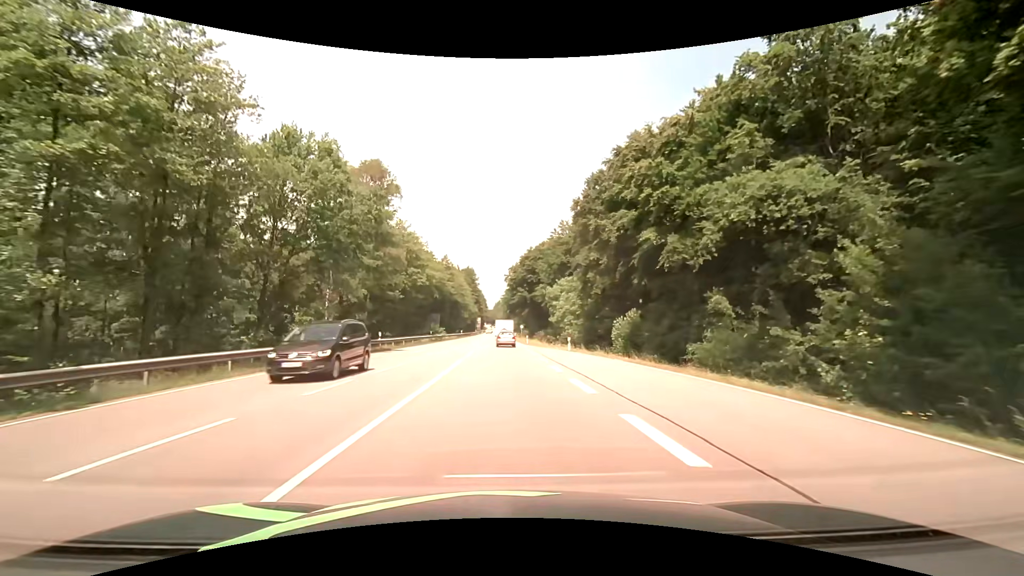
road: secondary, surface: asphalt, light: Day
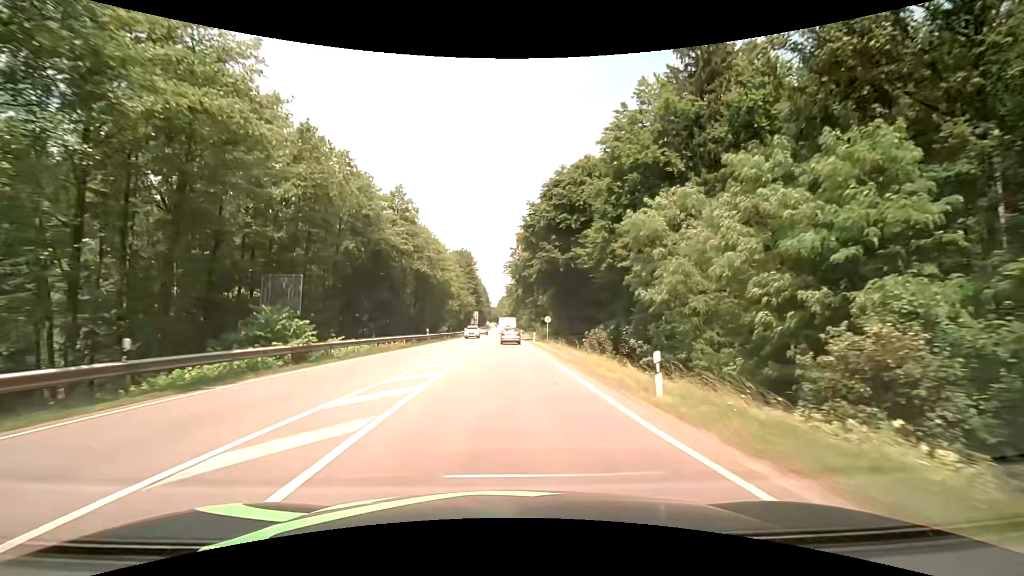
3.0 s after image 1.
(-0.4, +50.8) m; 0°
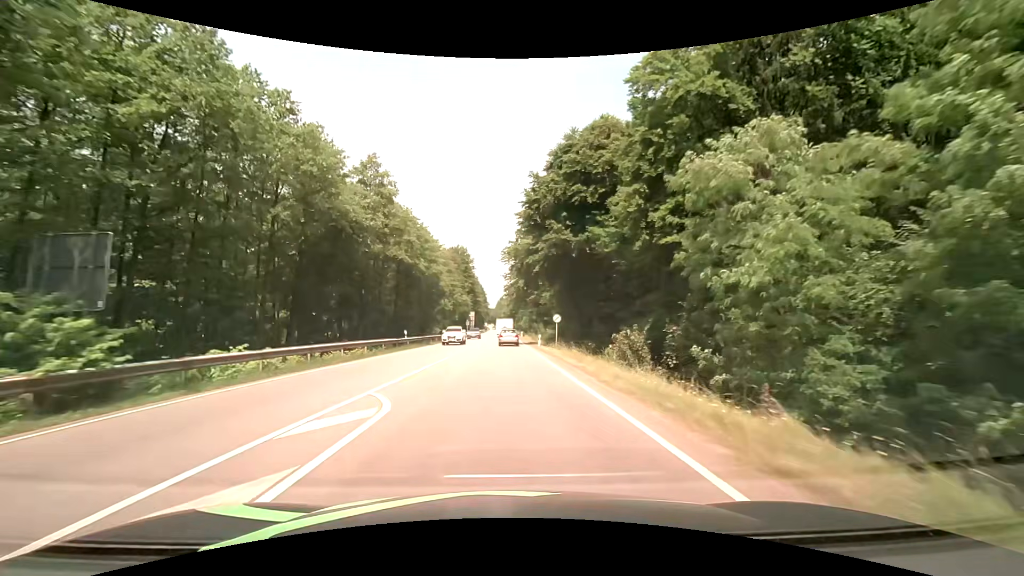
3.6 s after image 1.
(0.0, +10.5) m; 0°
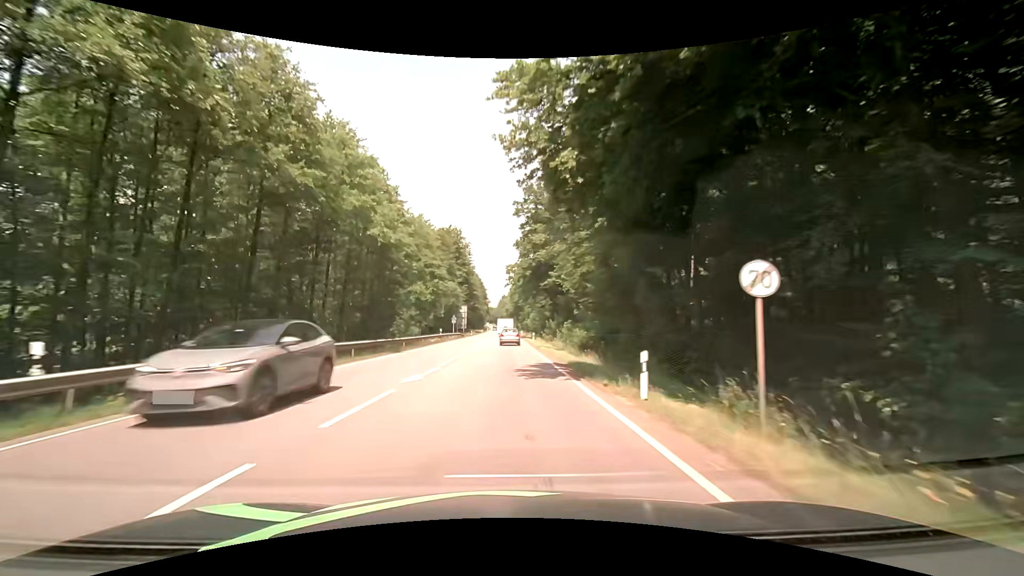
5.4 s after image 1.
(0.0, +32.0) m; 0°
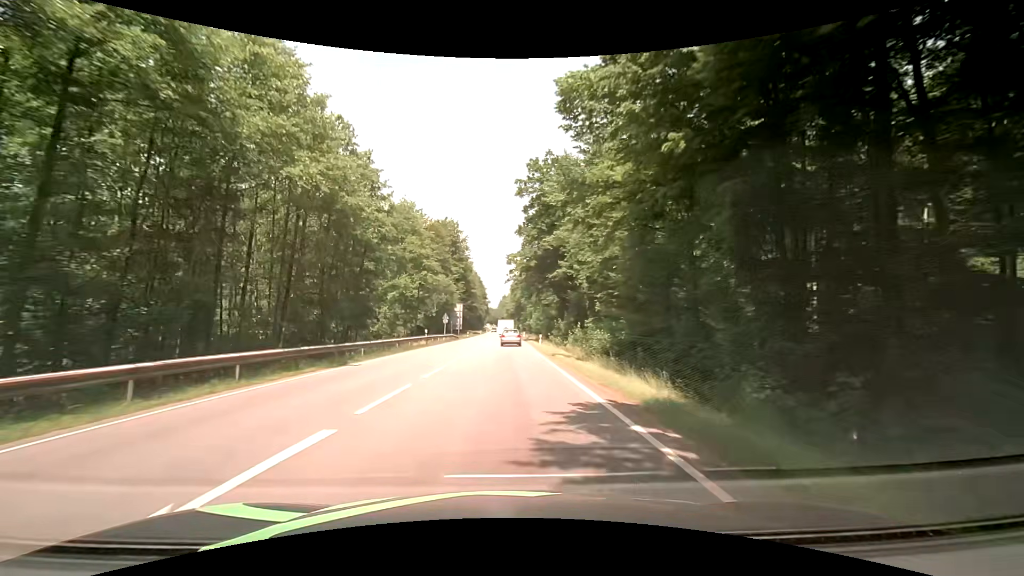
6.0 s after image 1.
(0.0, +10.9) m; 0°
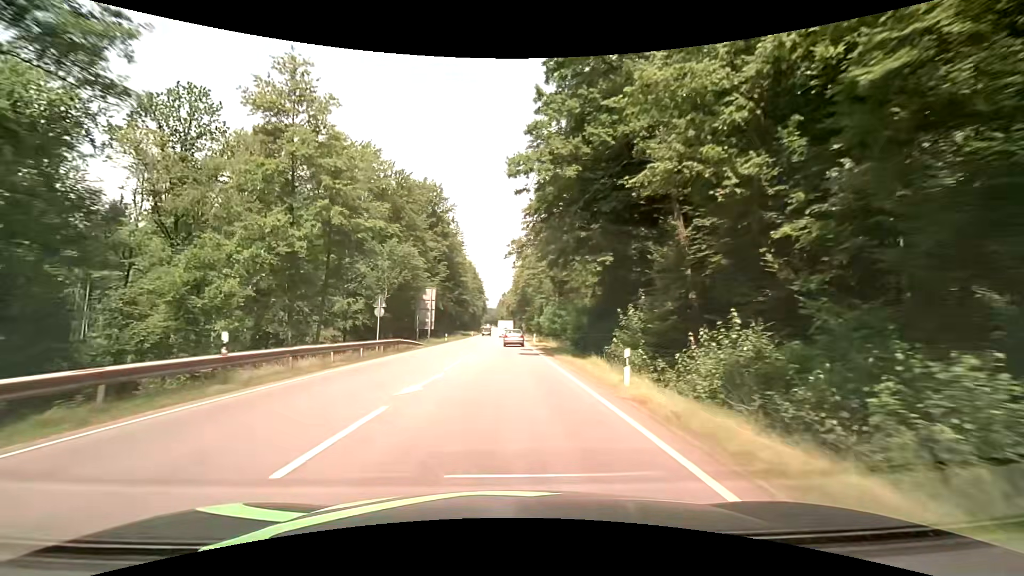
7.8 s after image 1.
(0.0, +33.5) m; 0°
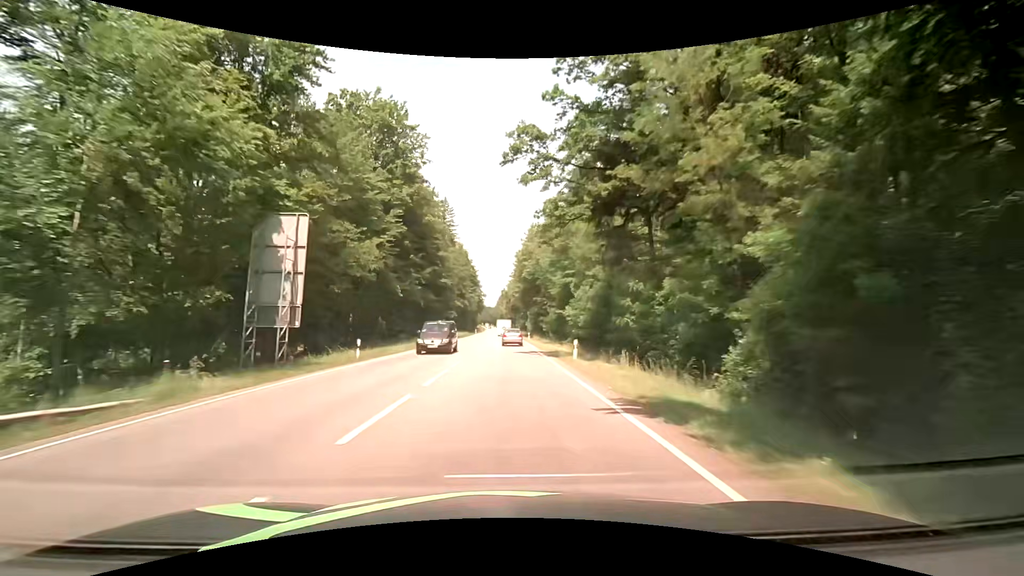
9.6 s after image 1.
(-0.1, +34.8) m; -1°
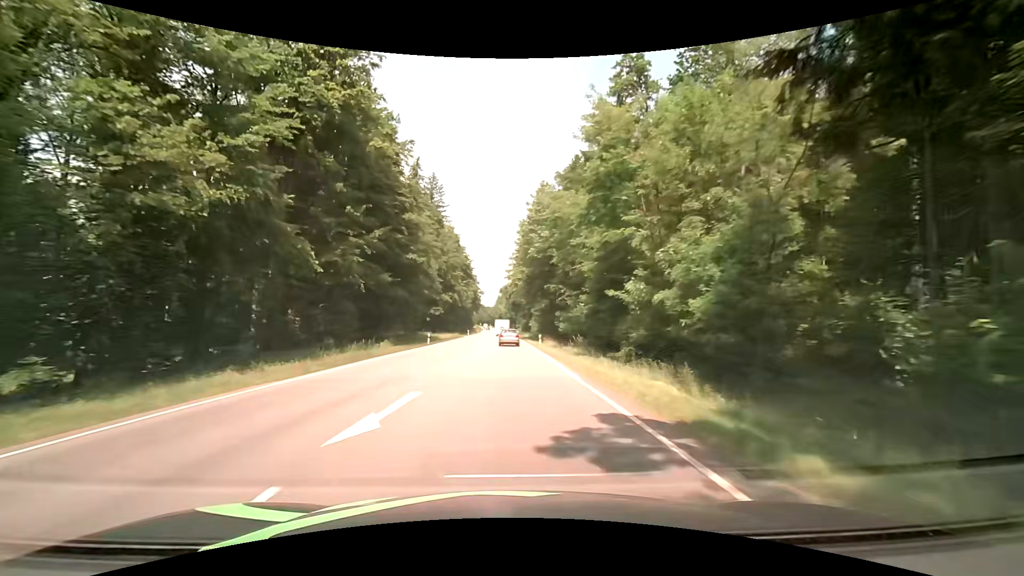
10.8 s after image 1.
(+0.2, +23.8) m; 0°
(0, +10) (0, +20) (0, +30) (0, +40) (+1, +50) (+1, +60) (+1, +70) (+1, +80) (+1, +90) (+1, +100) m
